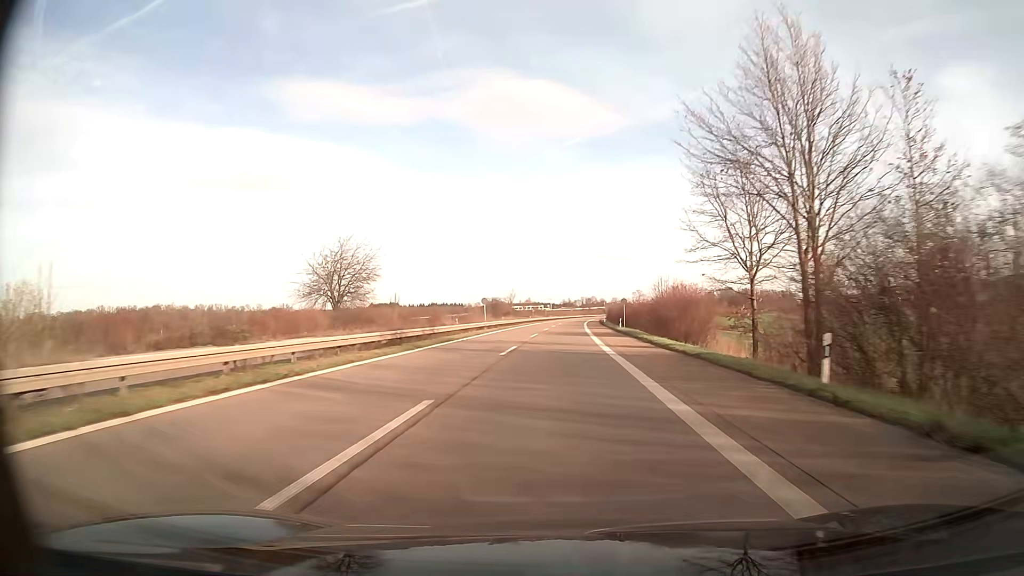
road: trunk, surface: asphalt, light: Day
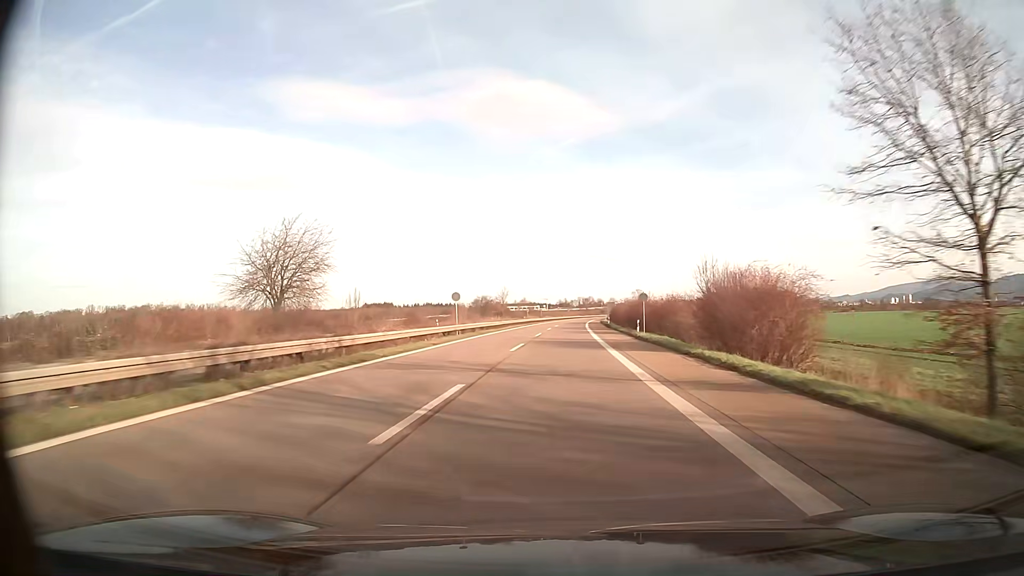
(0.0, +15.6) m; 0°
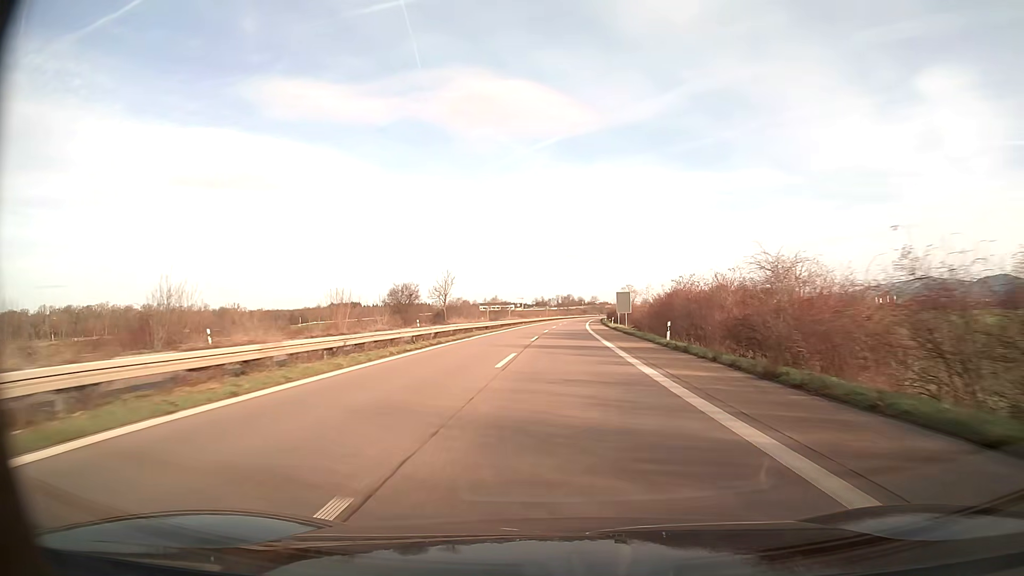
(+1.1, +62.6) m; +2°
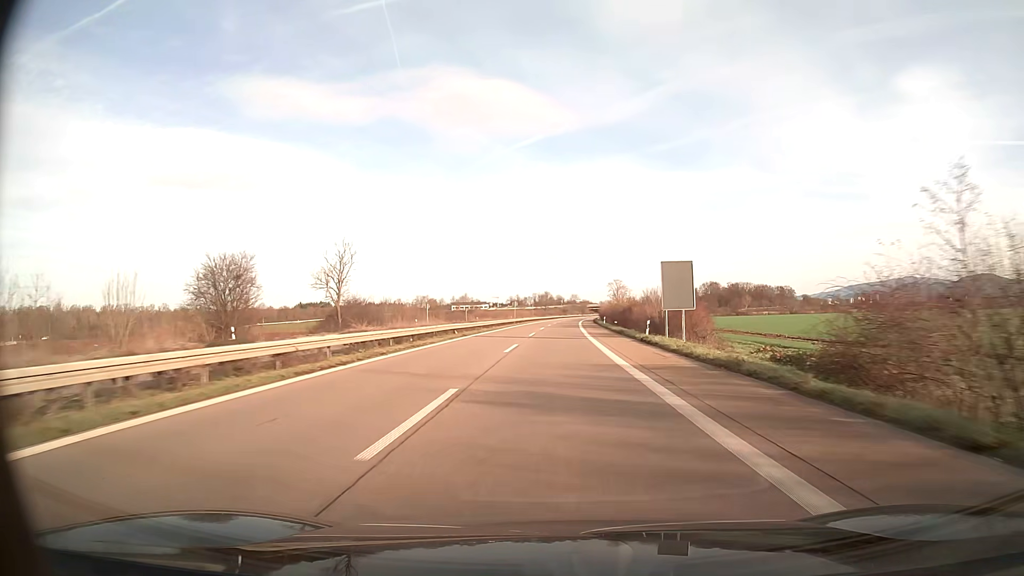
(+0.8, +47.0) m; +2°
(0, +10) (0, +20) (0, +30) (0, +40) (+1, +50) (+1, +60) (+1, +70) (+1, +80) (+2, +90) (+2, +100) m
